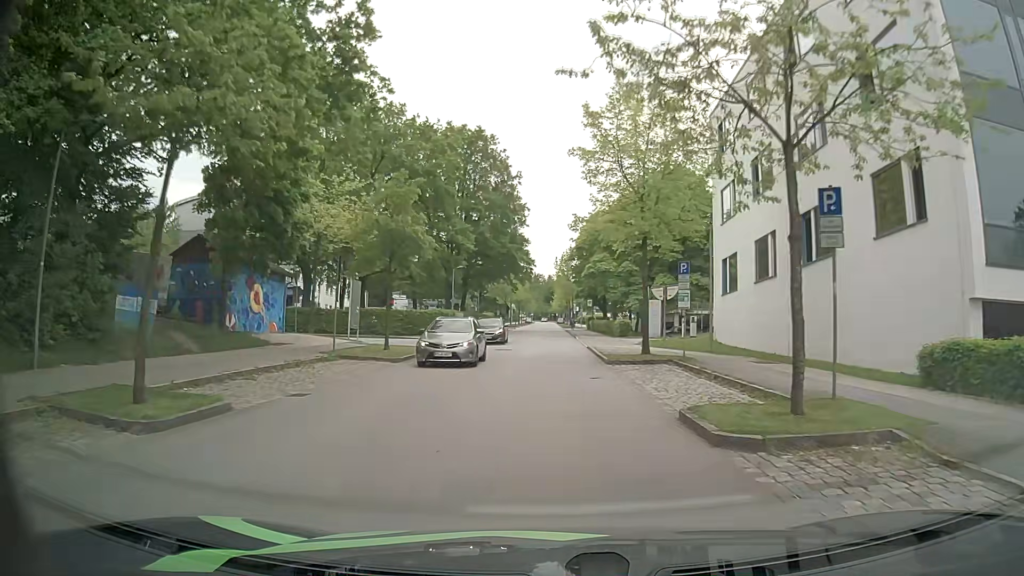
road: residential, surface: asphalt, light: Day
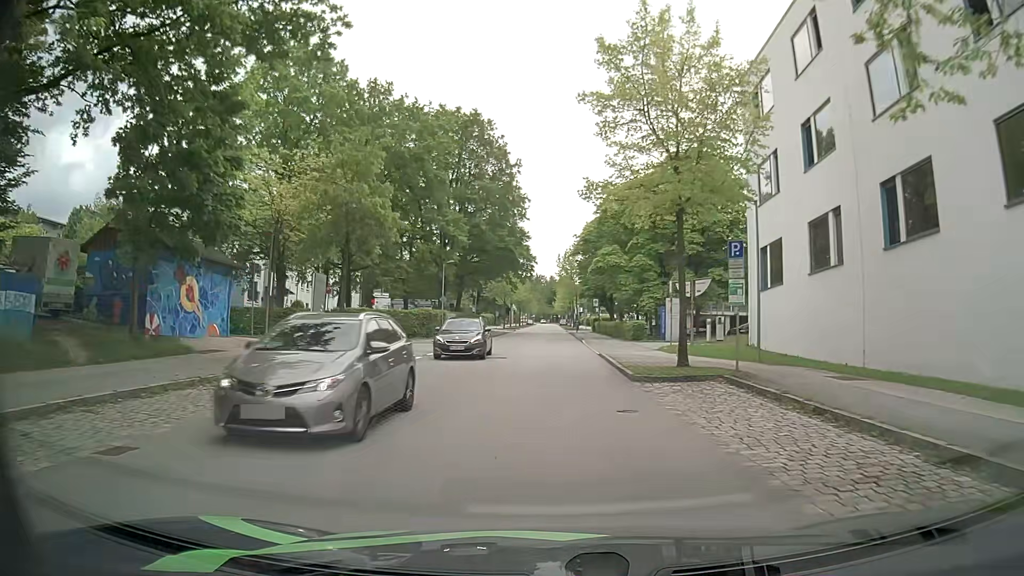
(0.0, +5.9) m; 0°
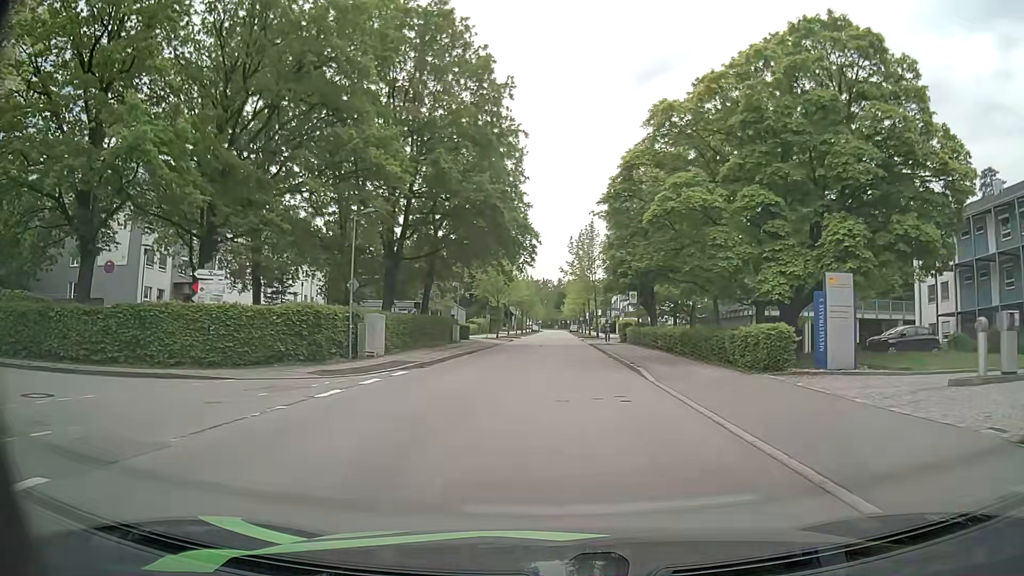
(-0.2, +23.0) m; 0°
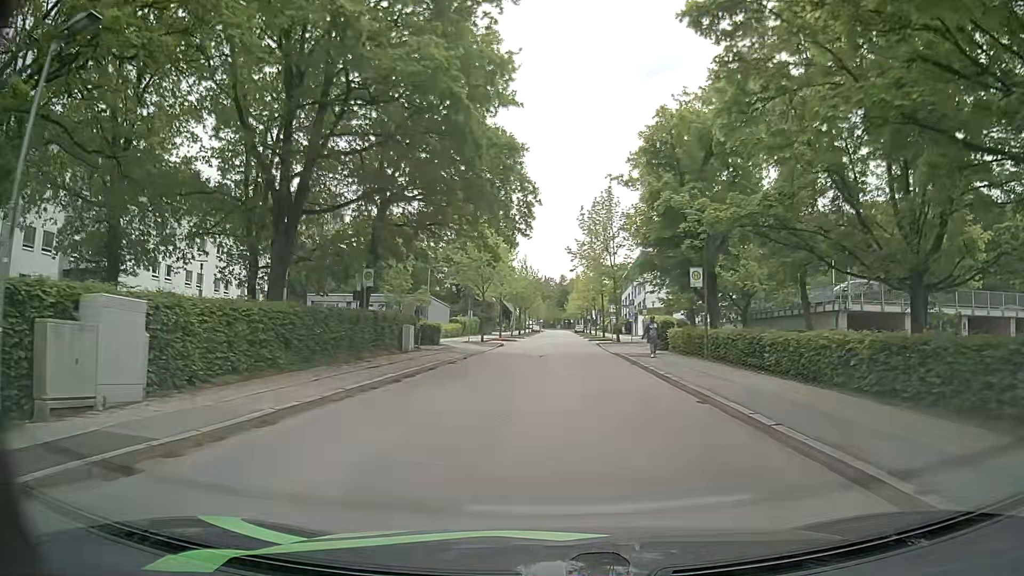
(-0.1, +16.6) m; 0°
(0, +10) (0, +20) (0, +30) (0, +40) (+1, +50) (+1, +60) (+2, +70) (+2, +80) (+3, +90) (+3, +100) m
